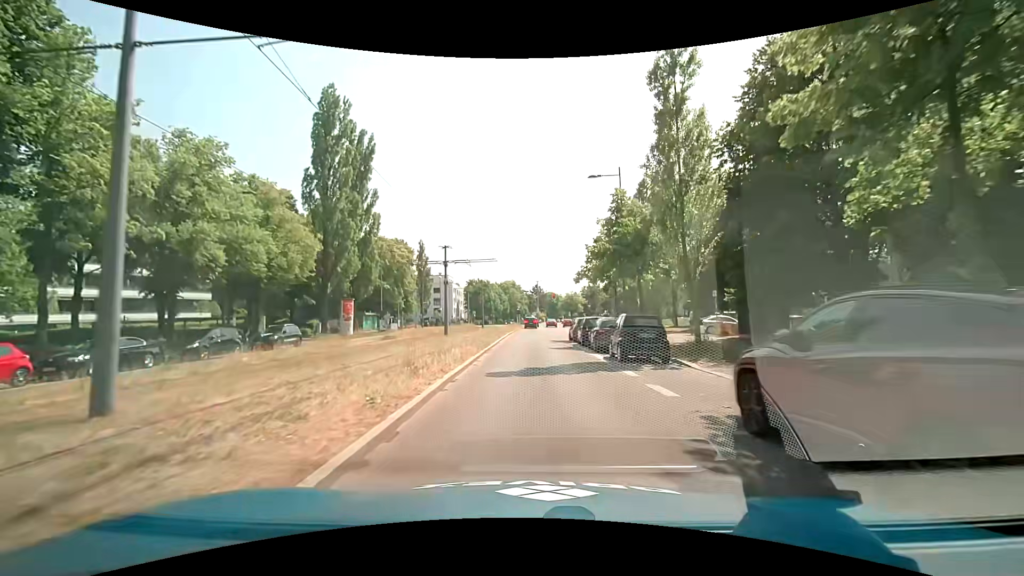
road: secondary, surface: asphalt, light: Day
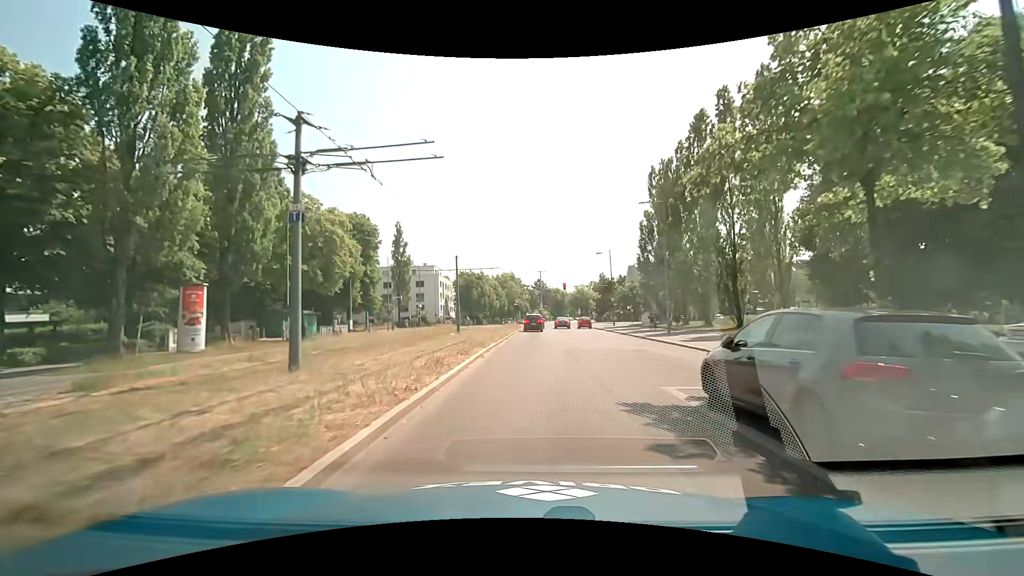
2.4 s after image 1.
(+0.1, +24.6) m; -1°
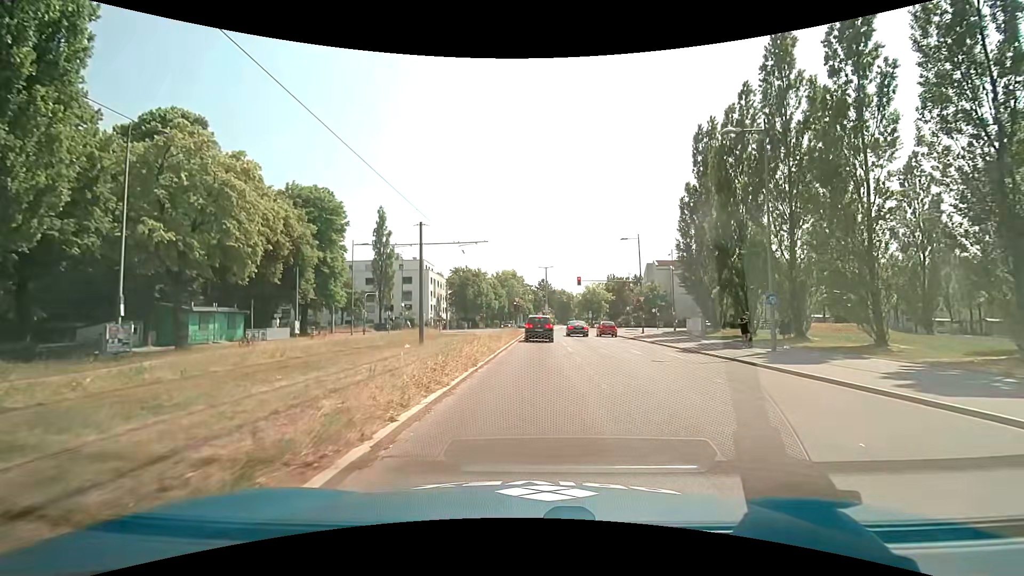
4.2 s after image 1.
(+0.1, +15.9) m; 0°
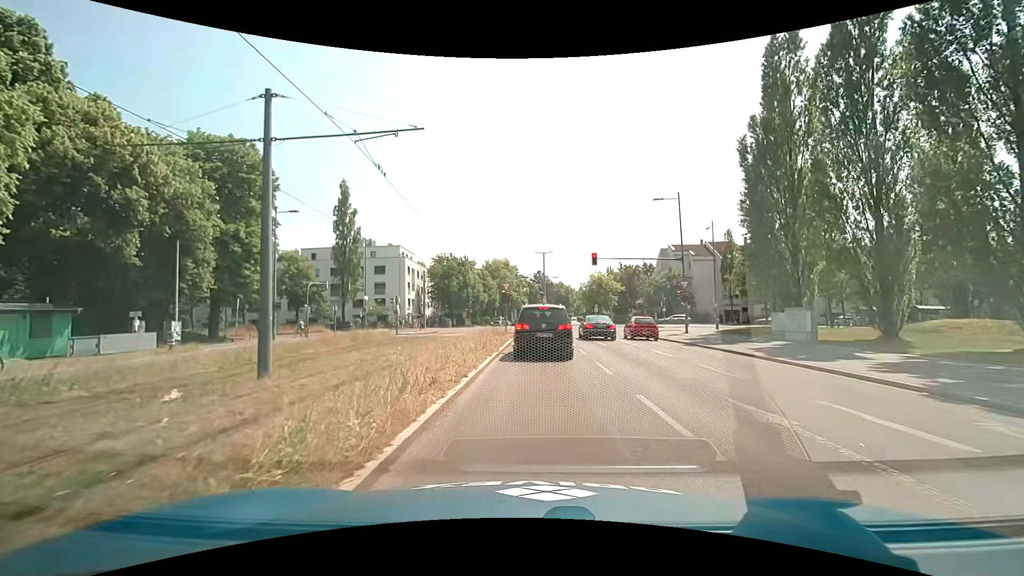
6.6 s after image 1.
(+0.1, +15.9) m; -1°
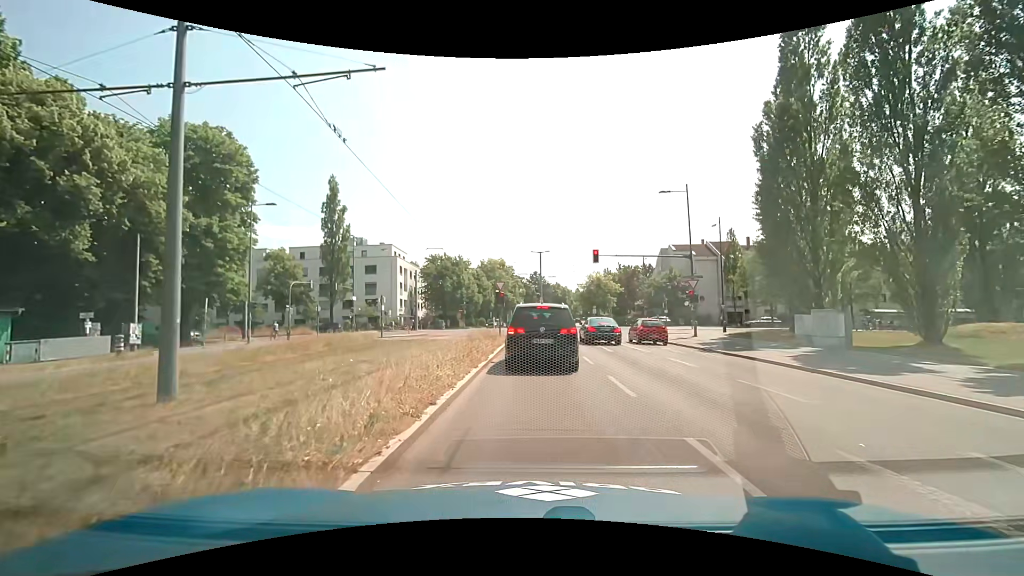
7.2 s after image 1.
(+0.1, +2.8) m; +1°
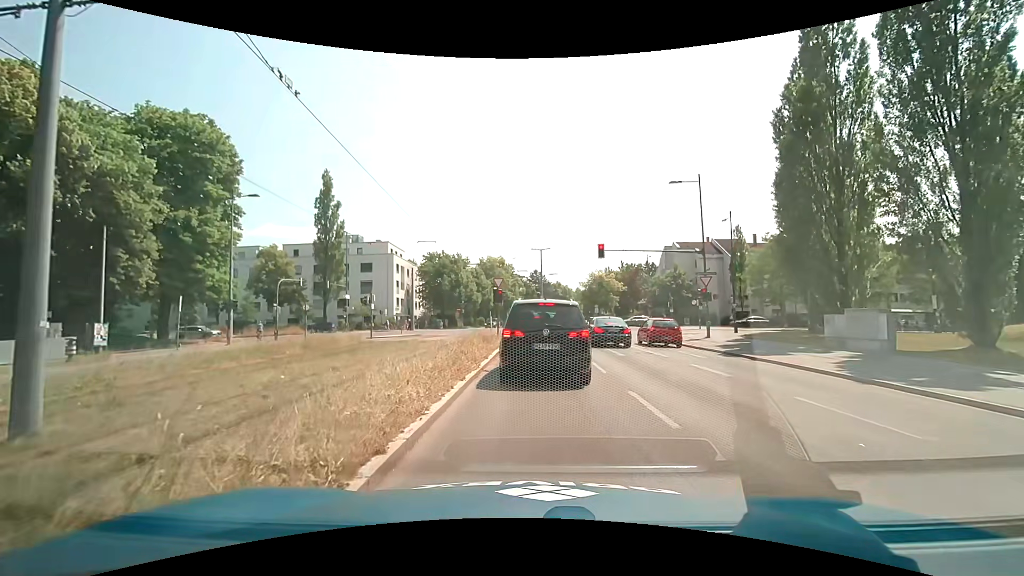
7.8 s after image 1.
(0.0, +2.4) m; +1°
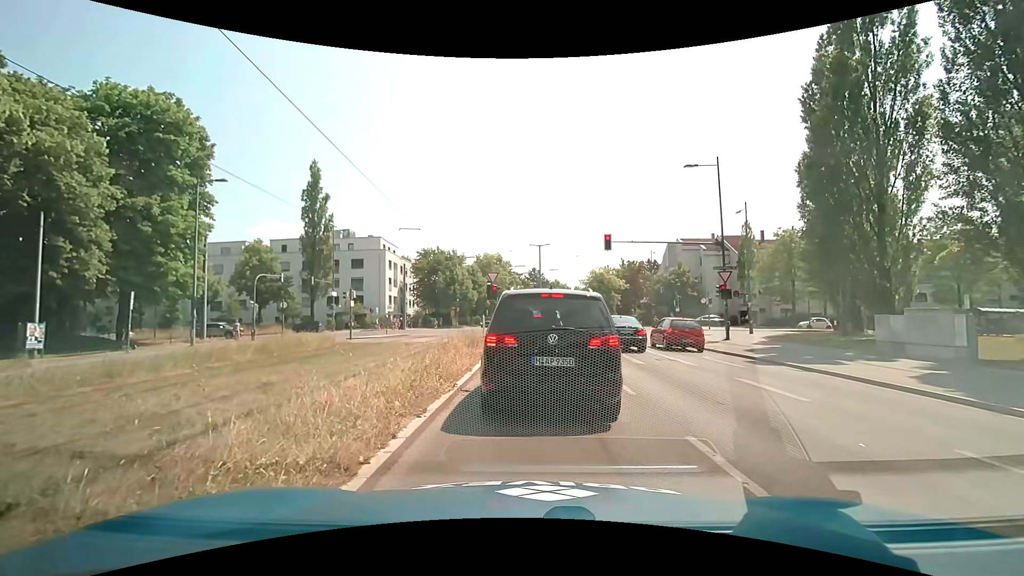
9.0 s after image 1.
(0.0, +3.3) m; +1°
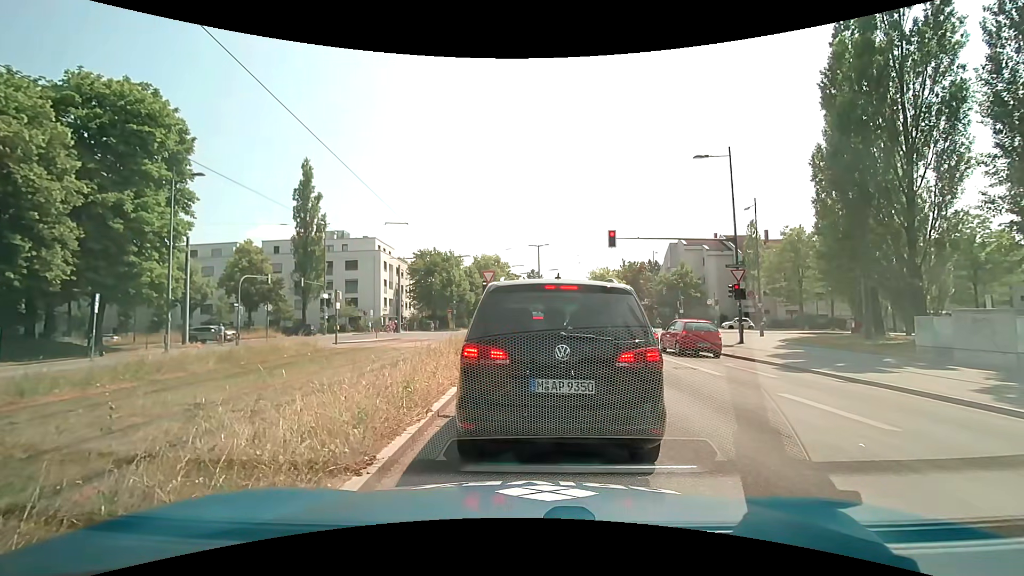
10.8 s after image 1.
(0.0, +1.9) m; -1°
(0, +10) (0, +20) (0, +30) (0, +40) (-2, +50) (-9, +57) (-18, +61) (-28, +62) (-38, +62) (-48, +61) m
